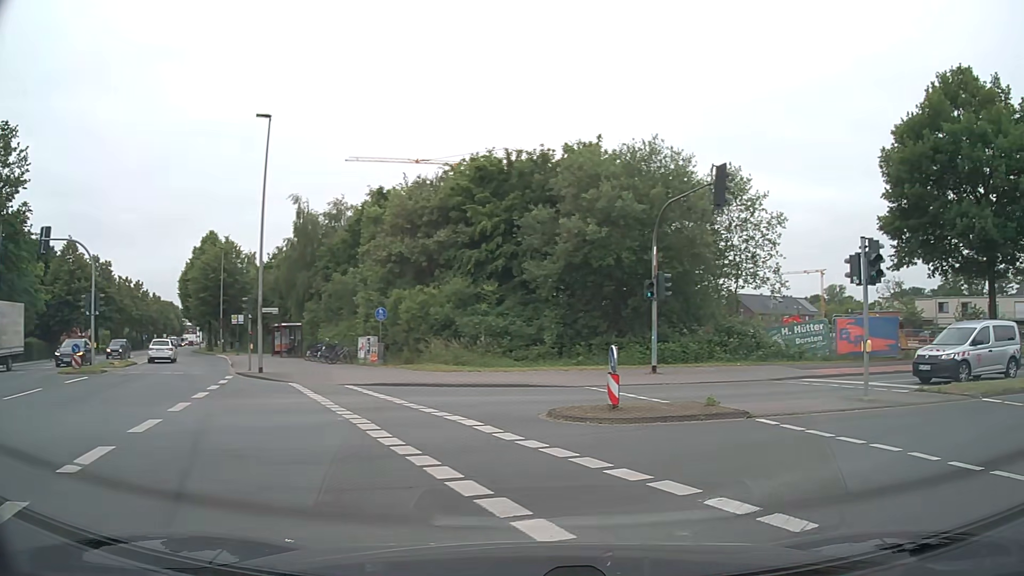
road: secondary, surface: asphalt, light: Day
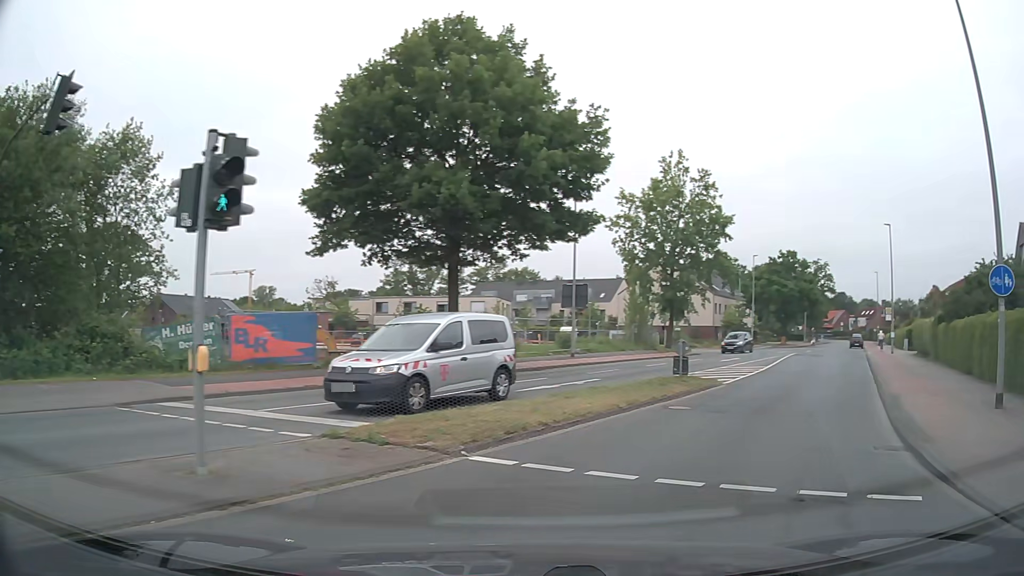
(+3.3, +7.0) m; +49°
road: tertiary
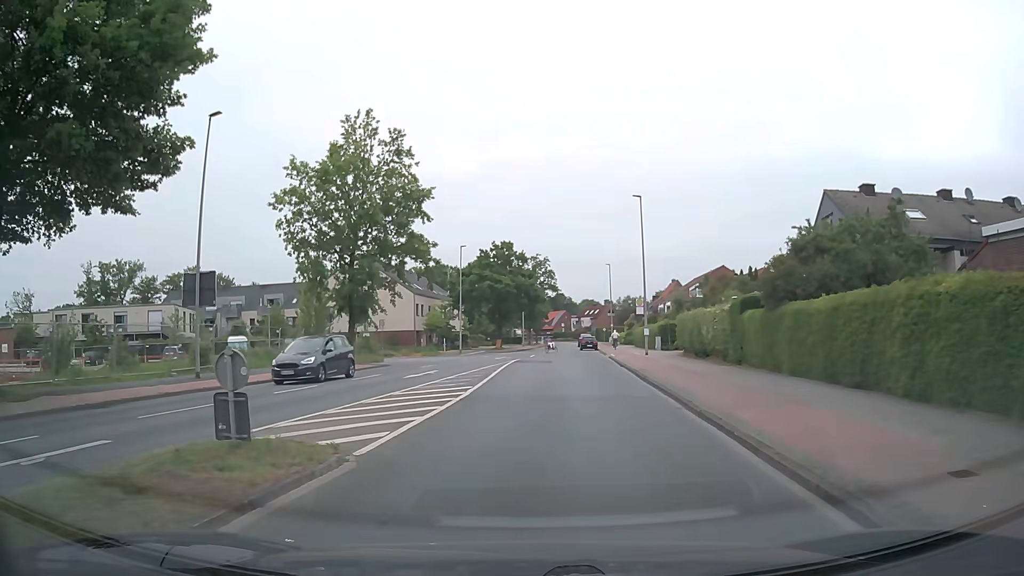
(+3.6, +11.4) m; +24°
